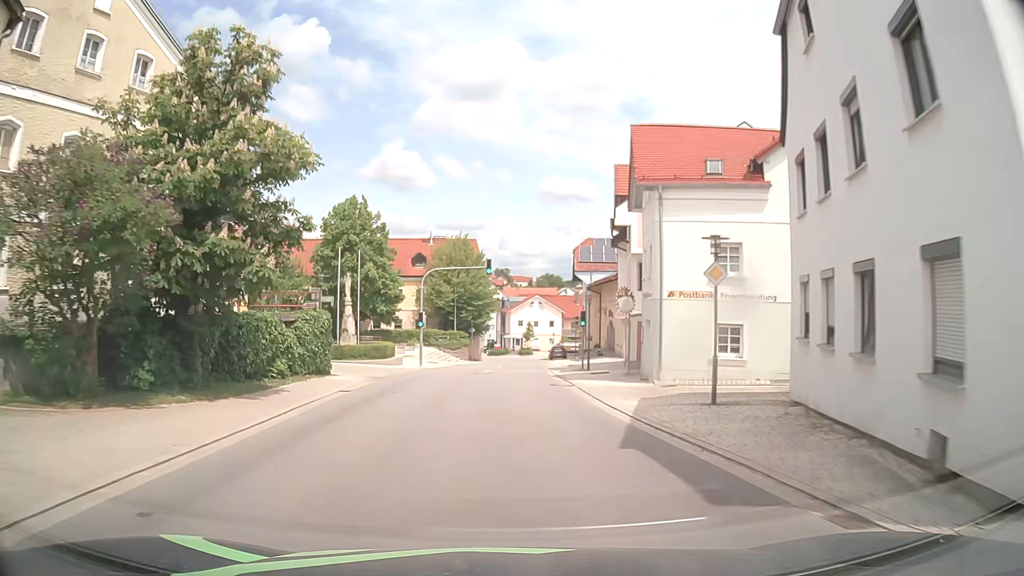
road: tertiary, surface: asphalt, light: Day
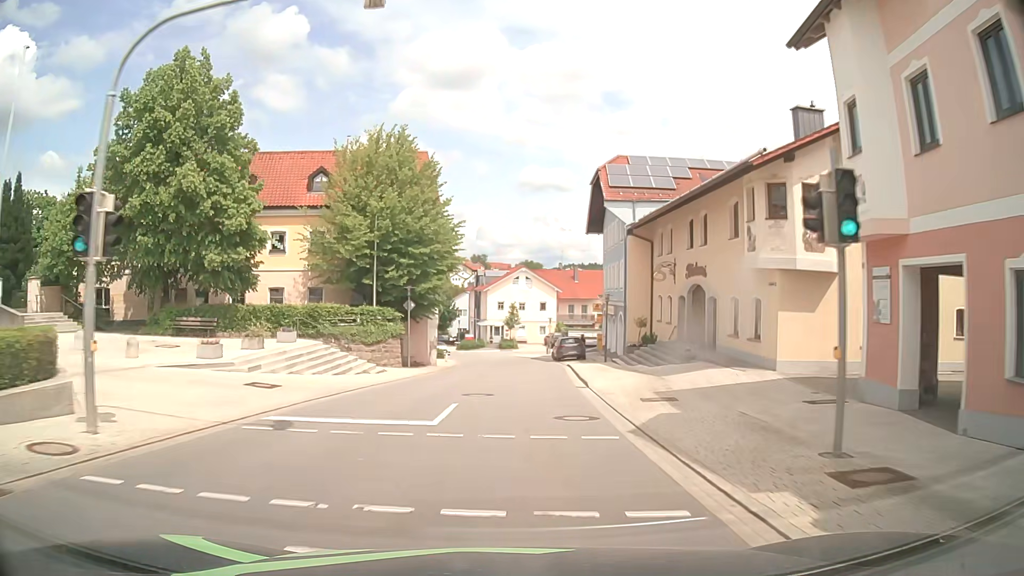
(+0.1, +31.2) m; +1°
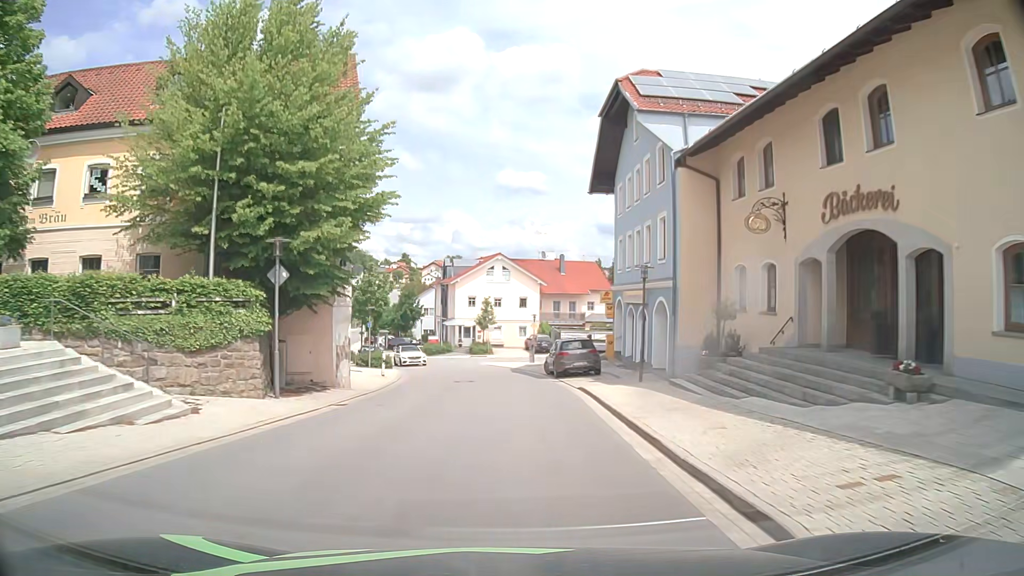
(+0.5, +15.5) m; +3°
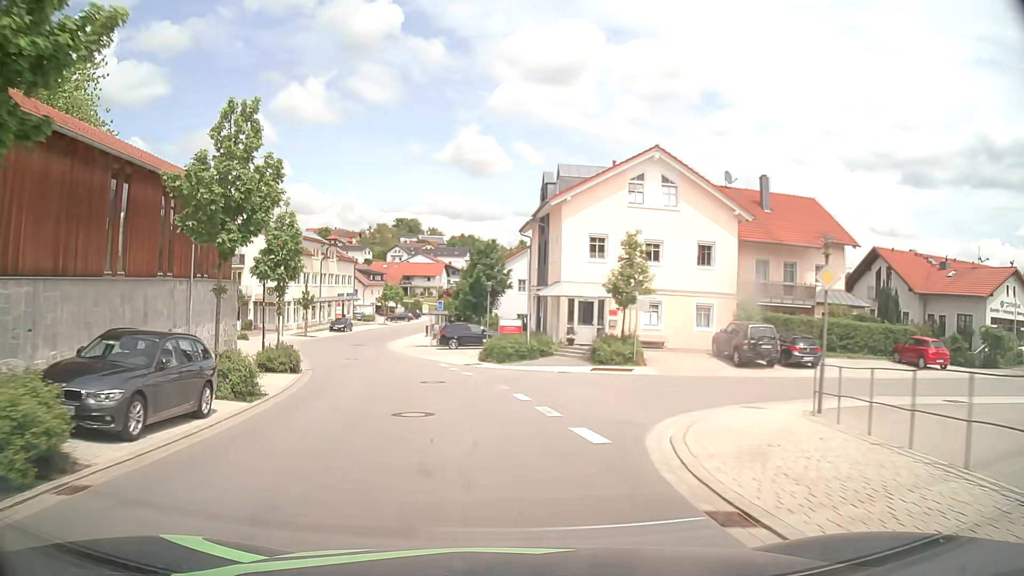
(-1.7, +38.6) m; -9°
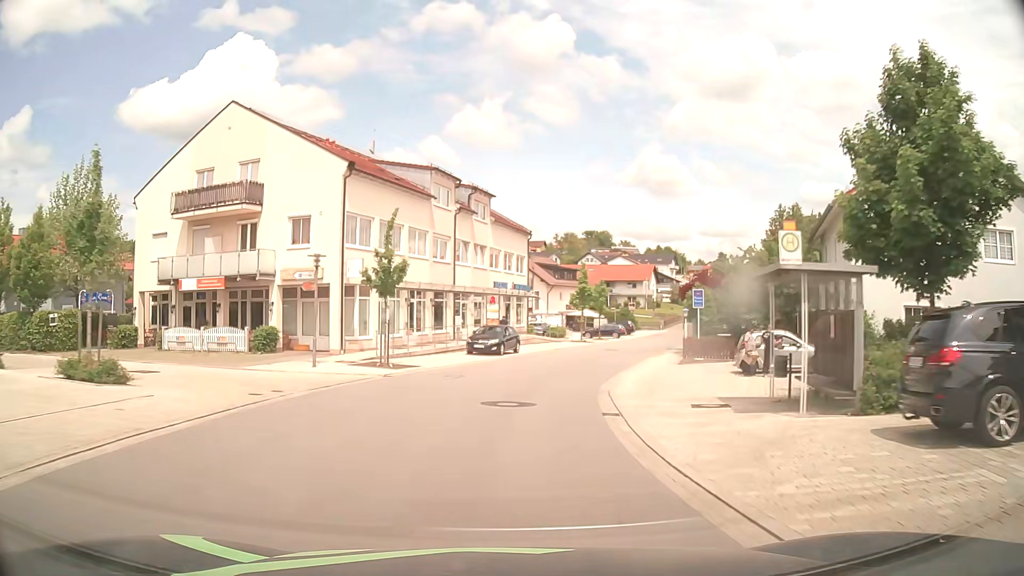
(-7.4, +37.8) m; -17°
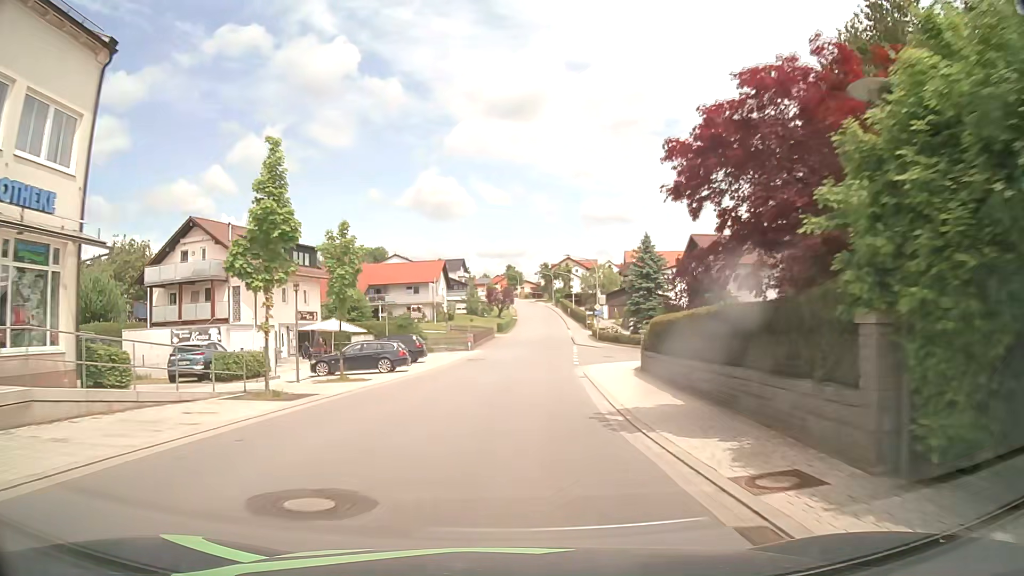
(+5.7, +38.0) m; +18°
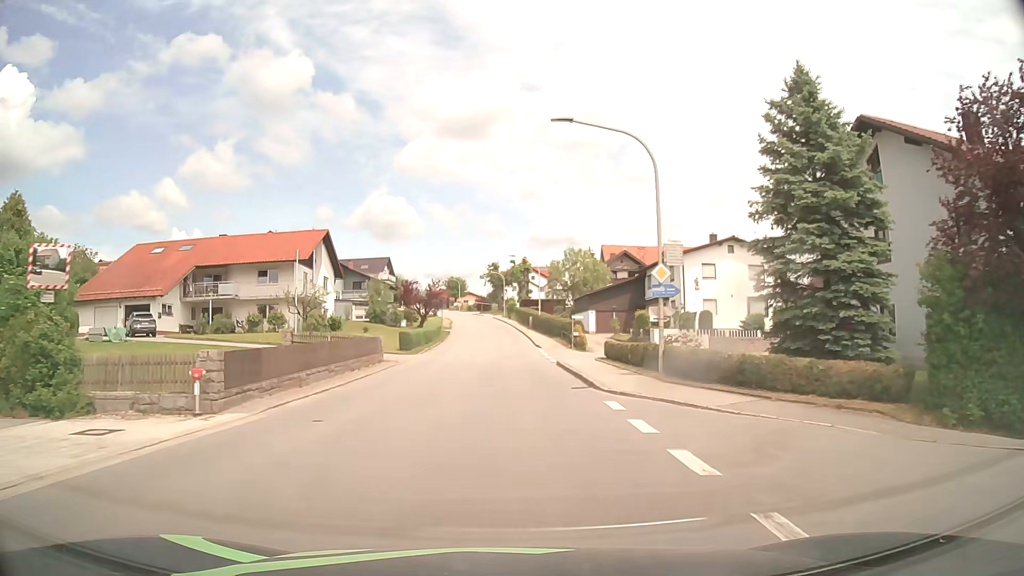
(+2.0, +38.6) m; +5°
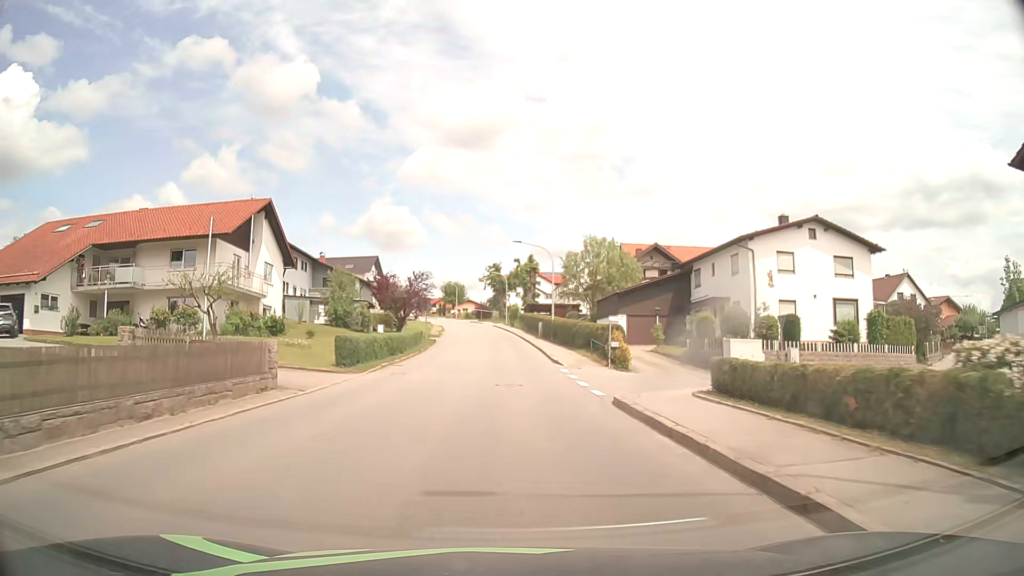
(-0.1, +15.3) m; 0°
(0, +10) (0, +20) (0, +30) (0, +40) (-1, +50) (-1, +60) (-2, +70) (-2, +80) (-4, +90) (-5, +100) m
